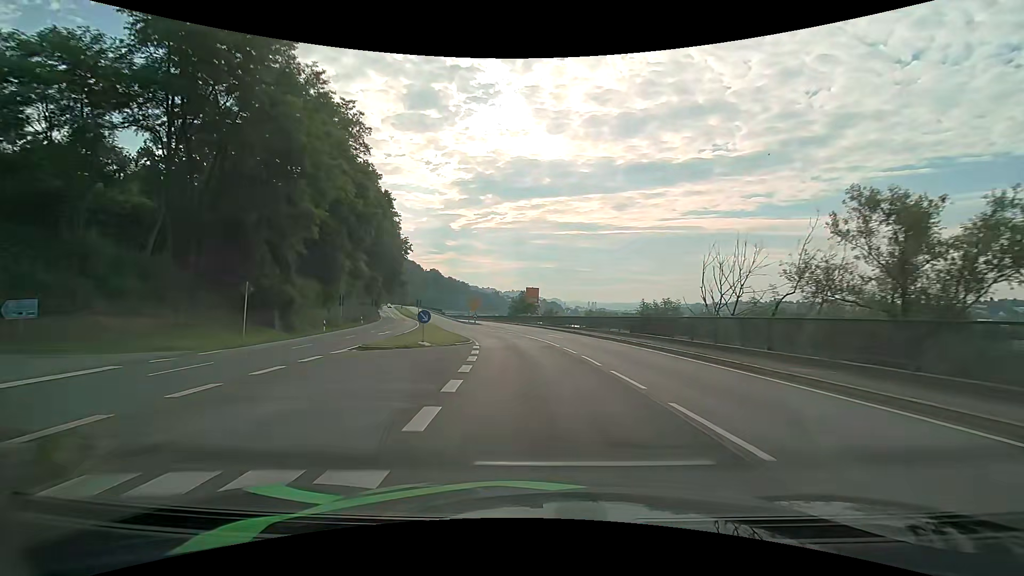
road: primary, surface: asphalt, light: Day
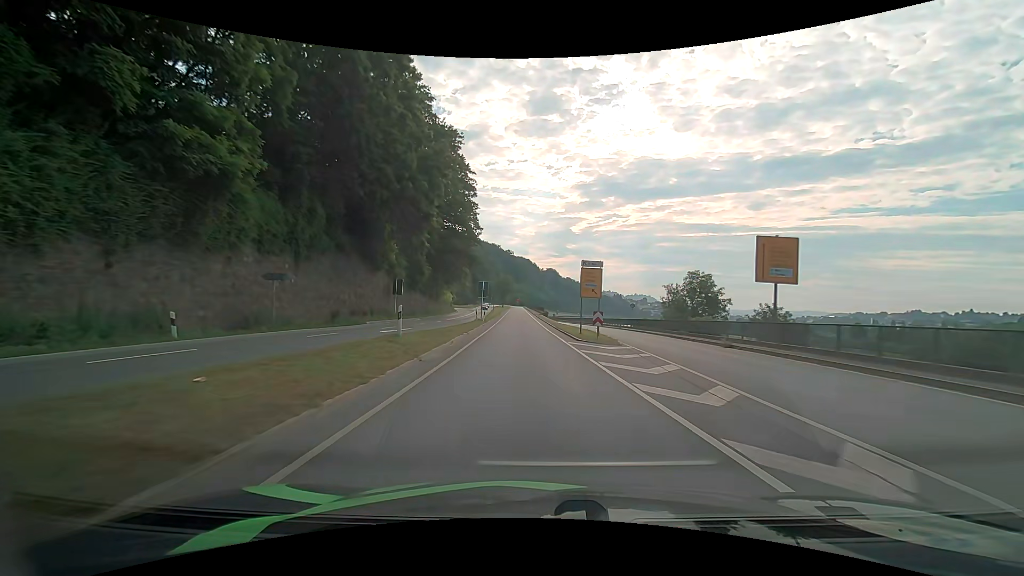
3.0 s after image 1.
(-6.3, +49.6) m; -14°
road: primary_link
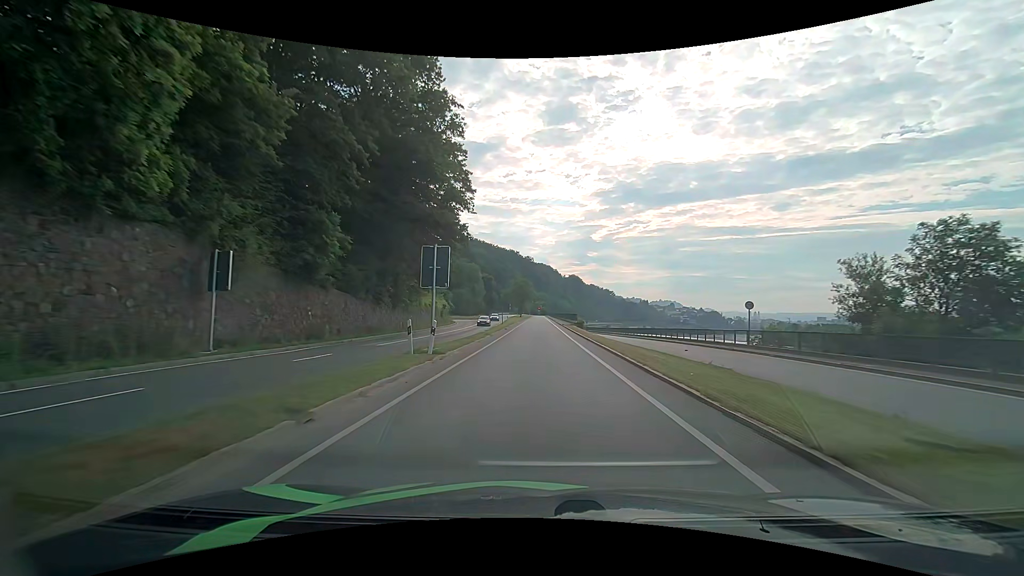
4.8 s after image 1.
(-0.9, +30.1) m; -3°
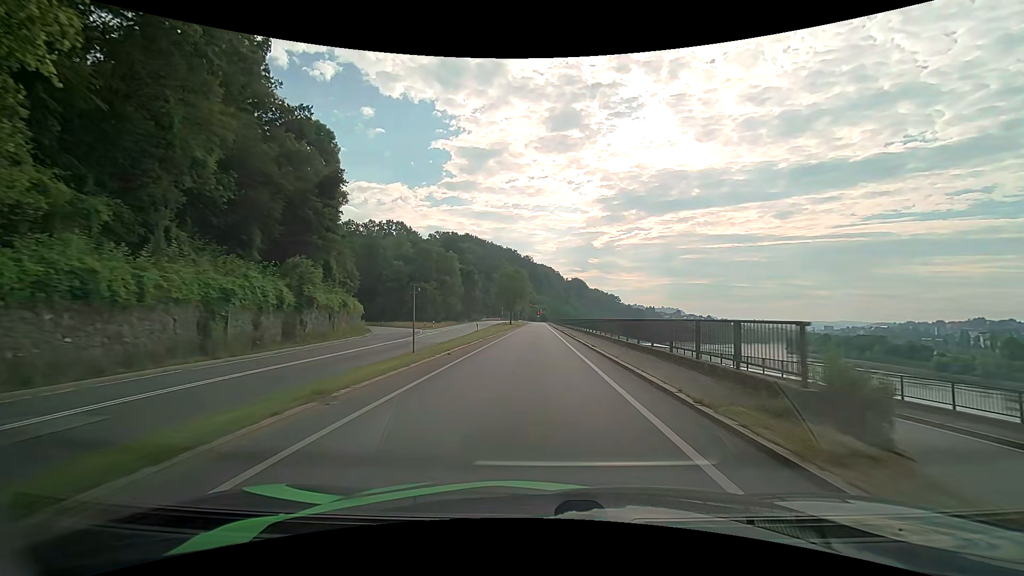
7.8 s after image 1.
(+0.2, +49.2) m; 0°
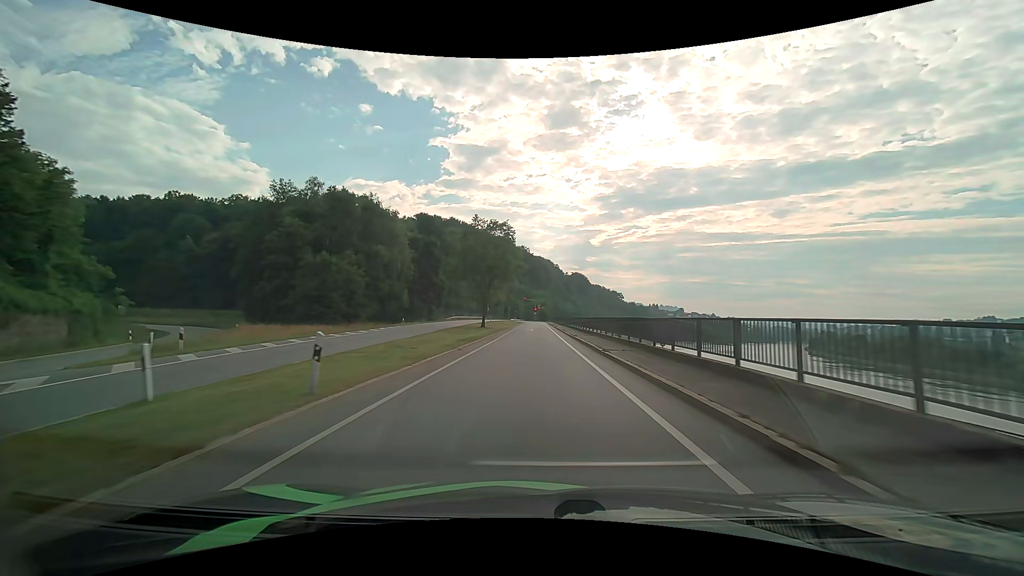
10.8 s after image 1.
(+0.1, +47.0) m; 0°
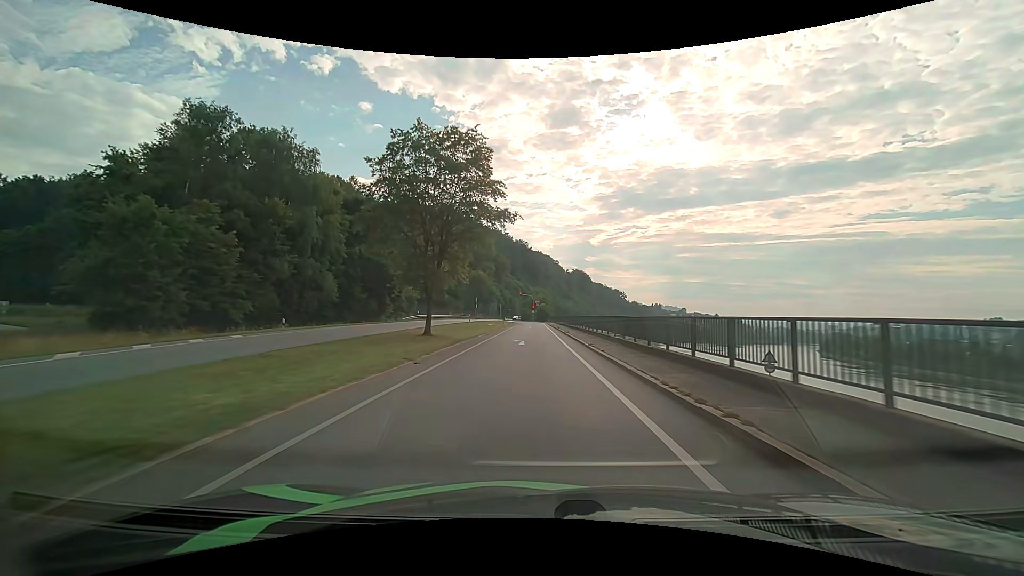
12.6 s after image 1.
(+0.2, +26.3) m; 0°
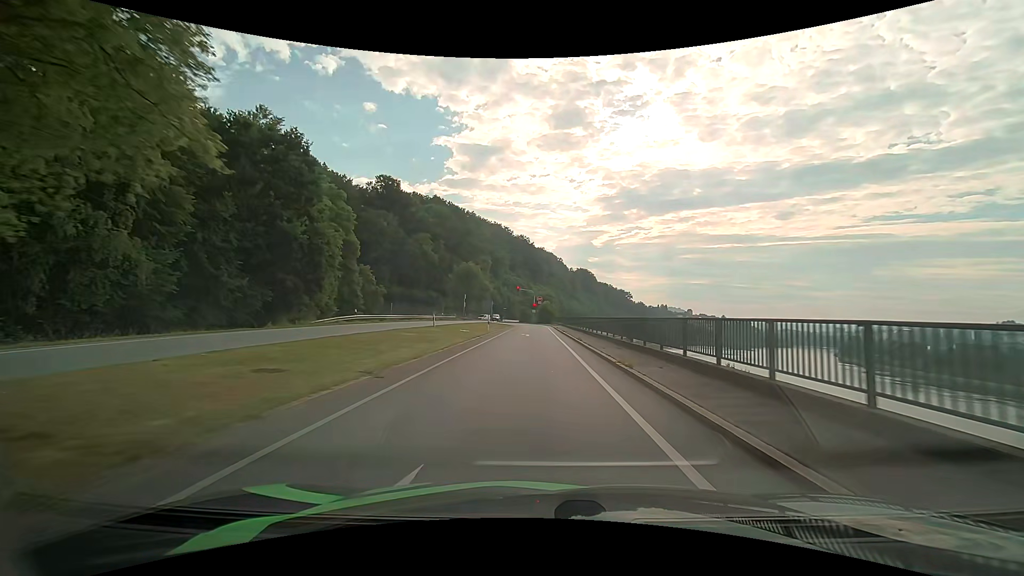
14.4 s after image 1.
(-0.1, +23.2) m; -1°
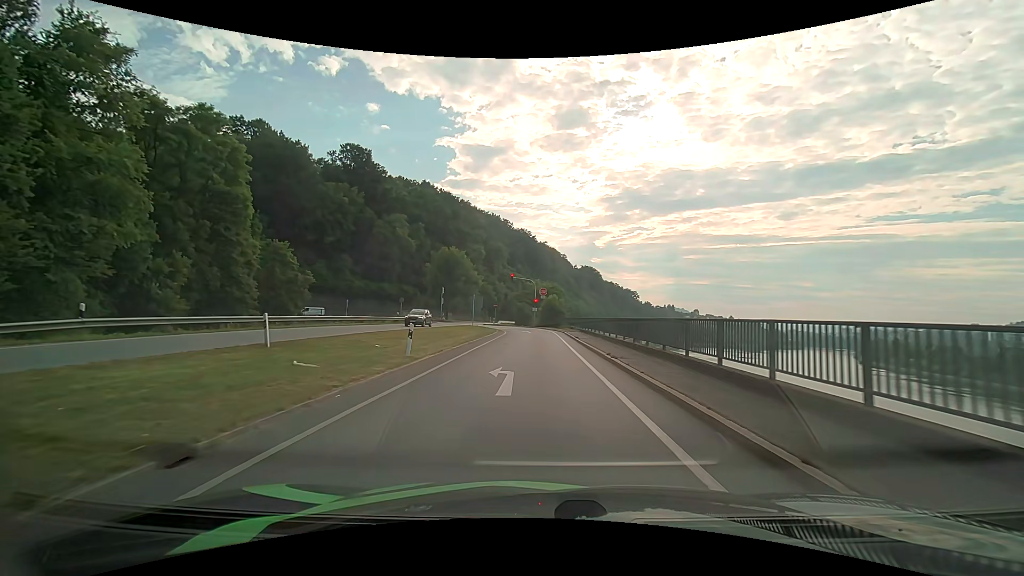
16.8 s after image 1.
(0.0, +26.1) m; 0°
(0, +10) (0, +20) (0, +30) (0, +40) (0, +50) (-3, +60) (-8, +68) (-16, +74) (-25, +77) (-35, +77) m
